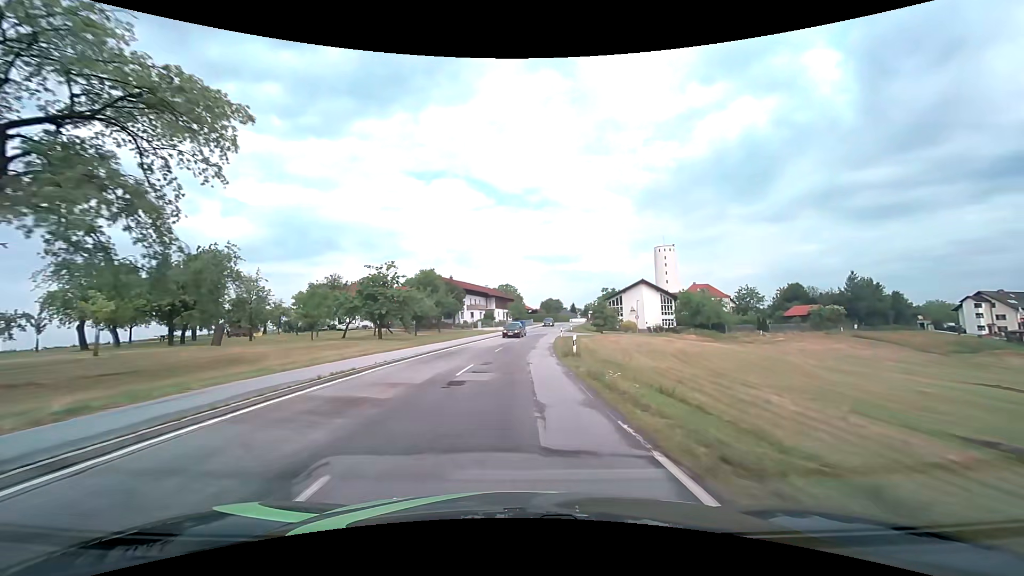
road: tertiary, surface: asphalt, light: Day
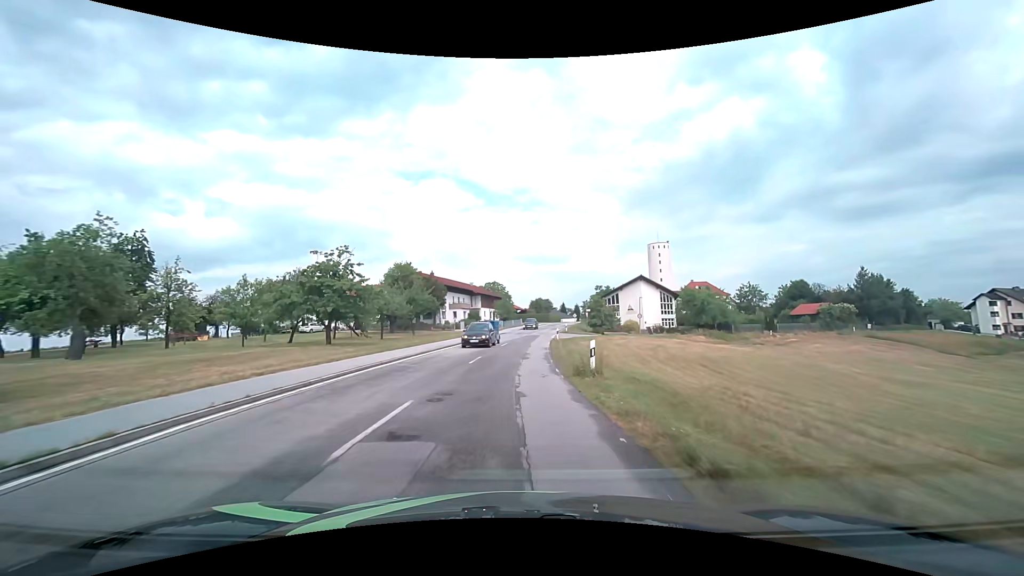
(0.0, +8.6) m; +1°
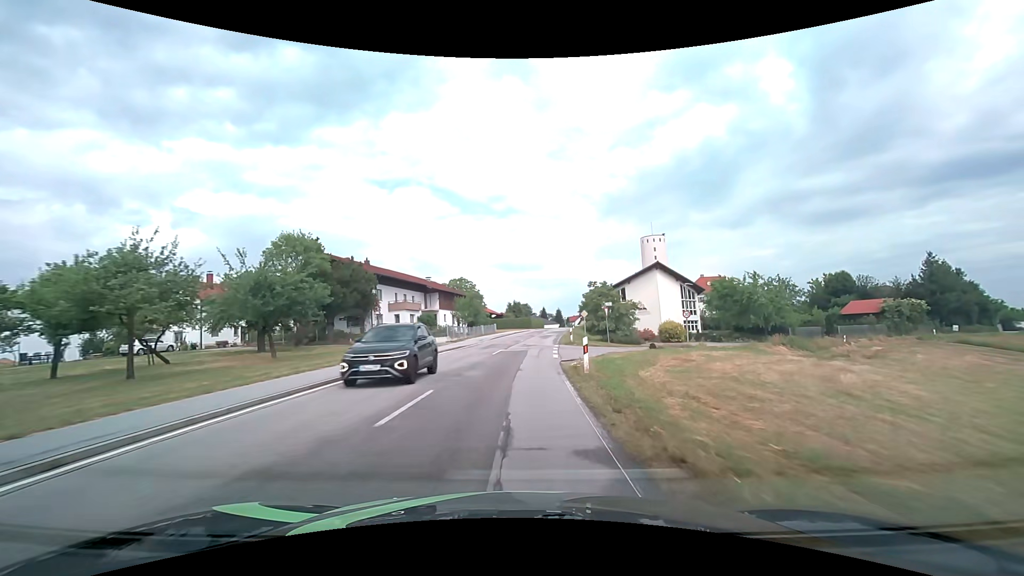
(+0.4, +25.7) m; +2°
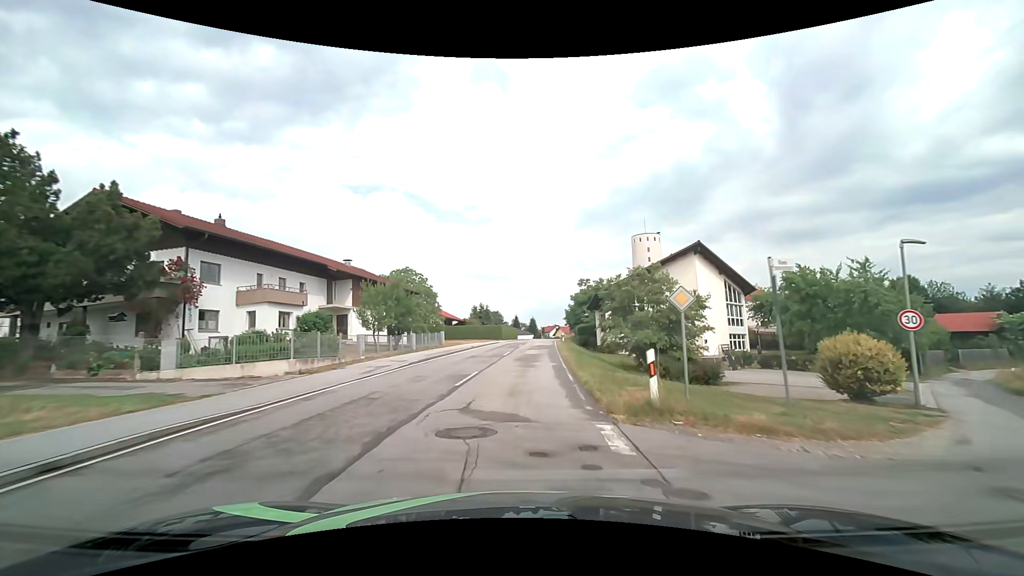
(+0.7, +25.2) m; +3°
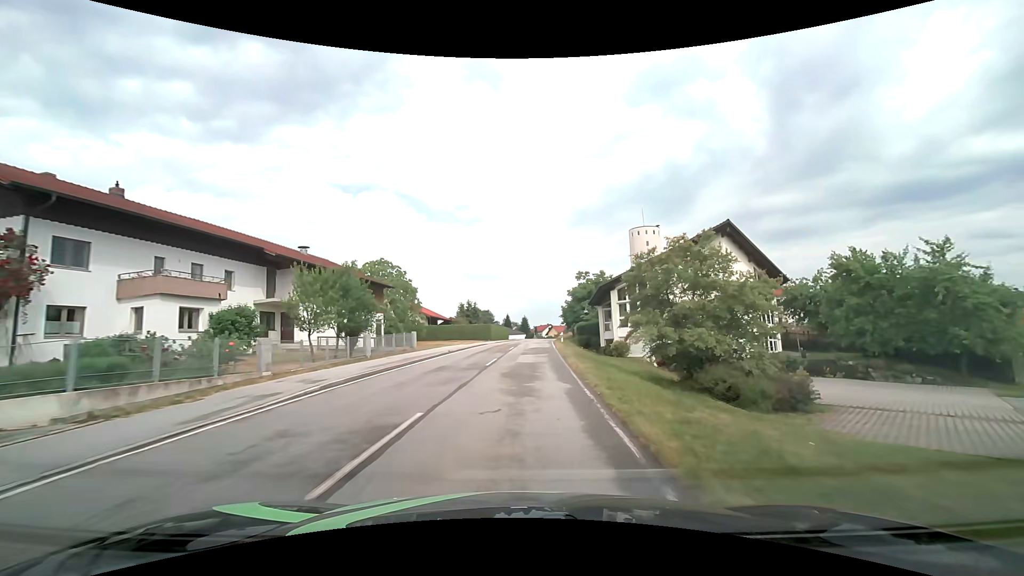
(+0.1, +8.2) m; +1°
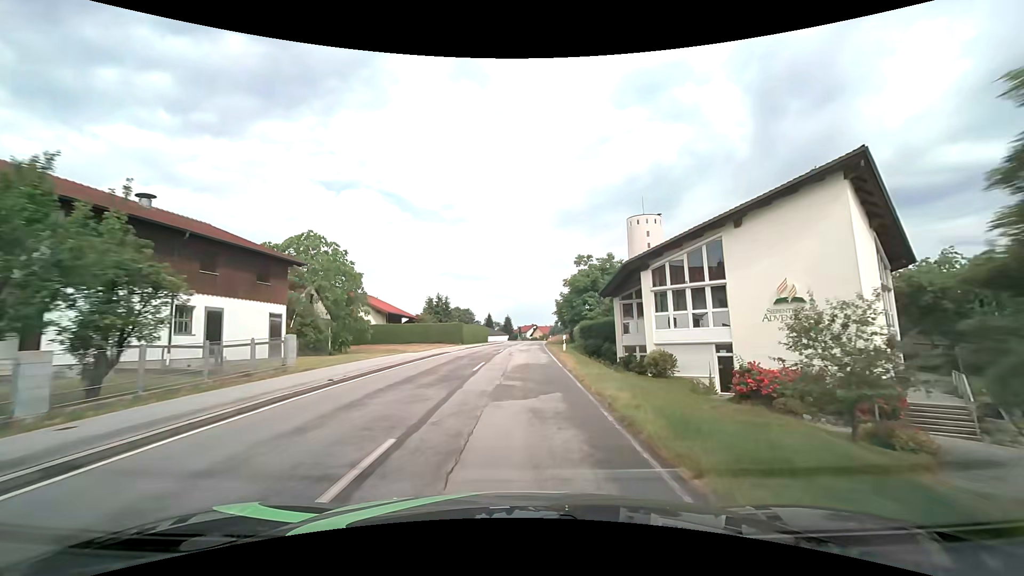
(+0.3, +16.1) m; +2°
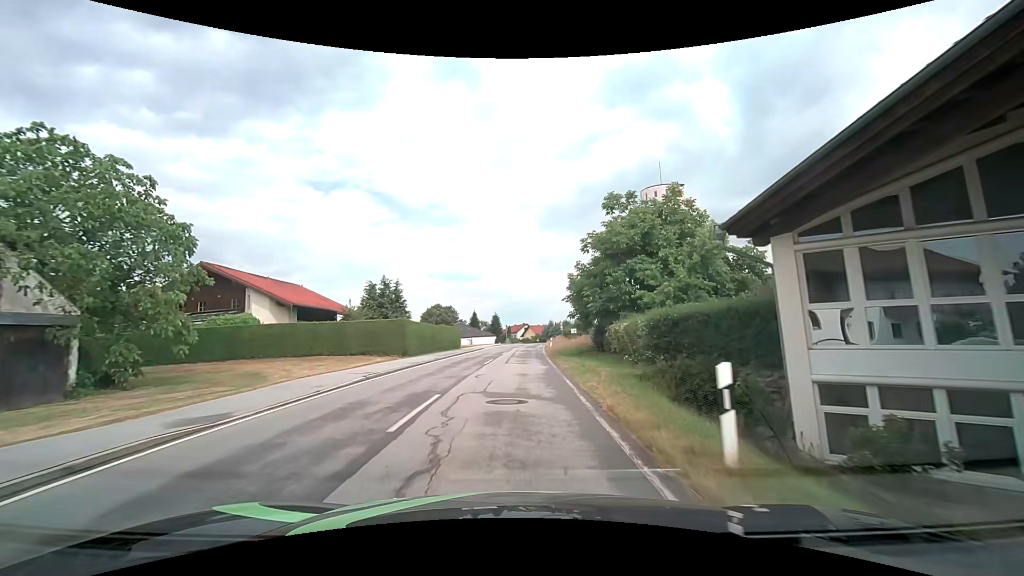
(+0.4, +23.3) m; +1°
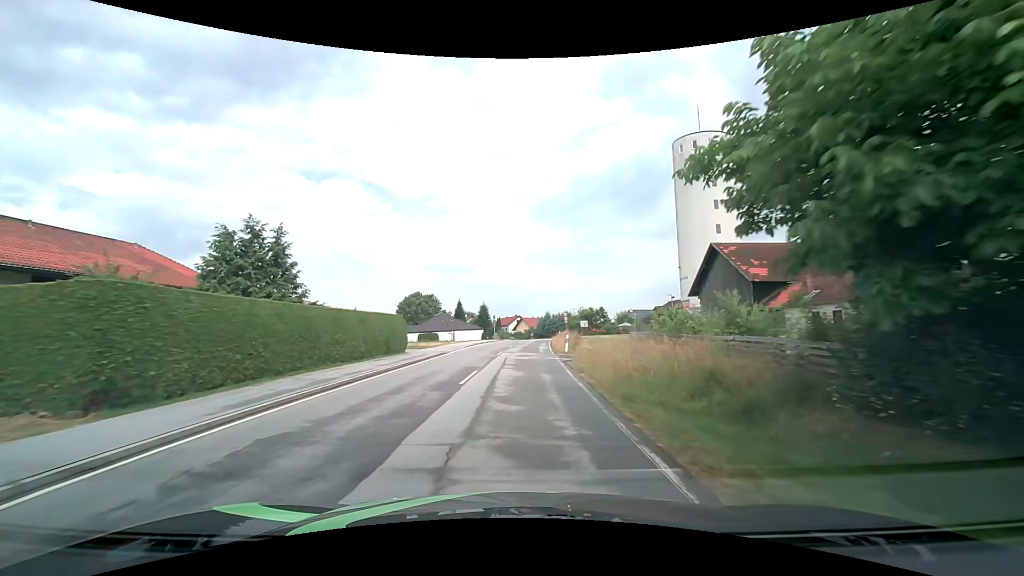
(+0.1, +22.6) m; +1°
(0, +10) (0, +20) (0, +30) (+1, +40) (+2, +50) (+2, +60) (+3, +70) (+4, +80) (+5, +90) (+6, +100) m
